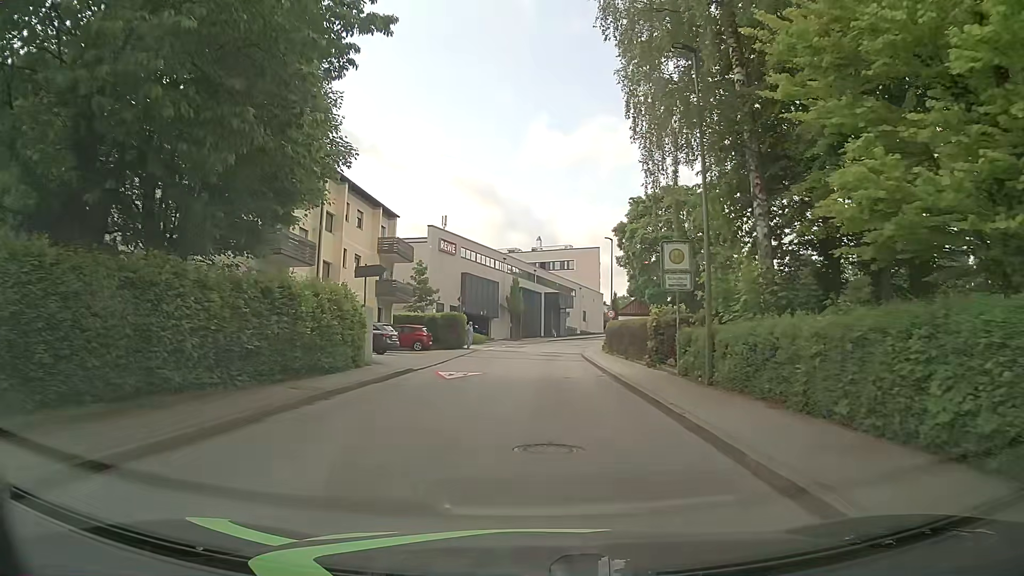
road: unclassified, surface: asphalt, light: Day
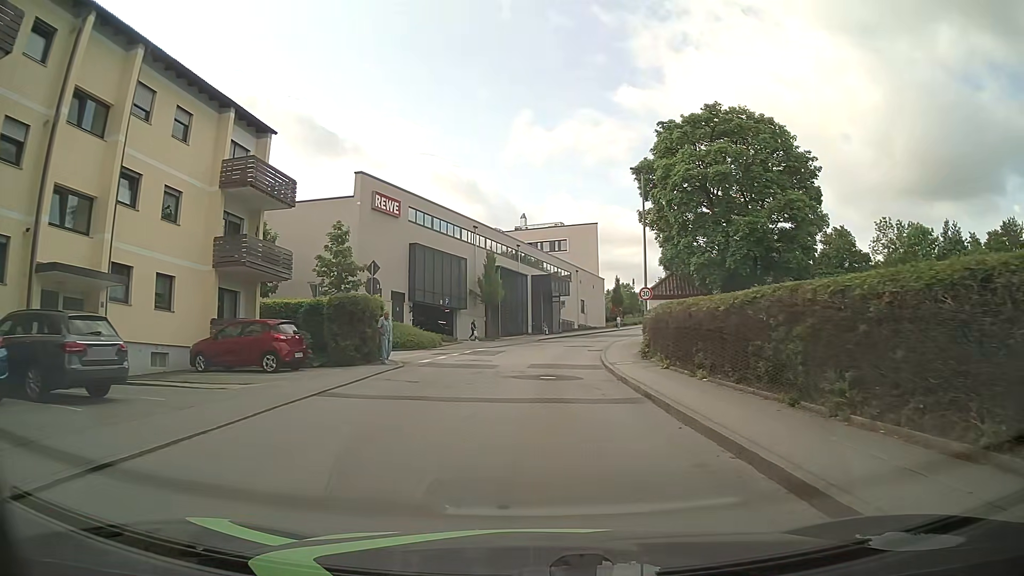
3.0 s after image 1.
(+0.8, +20.8) m; +2°
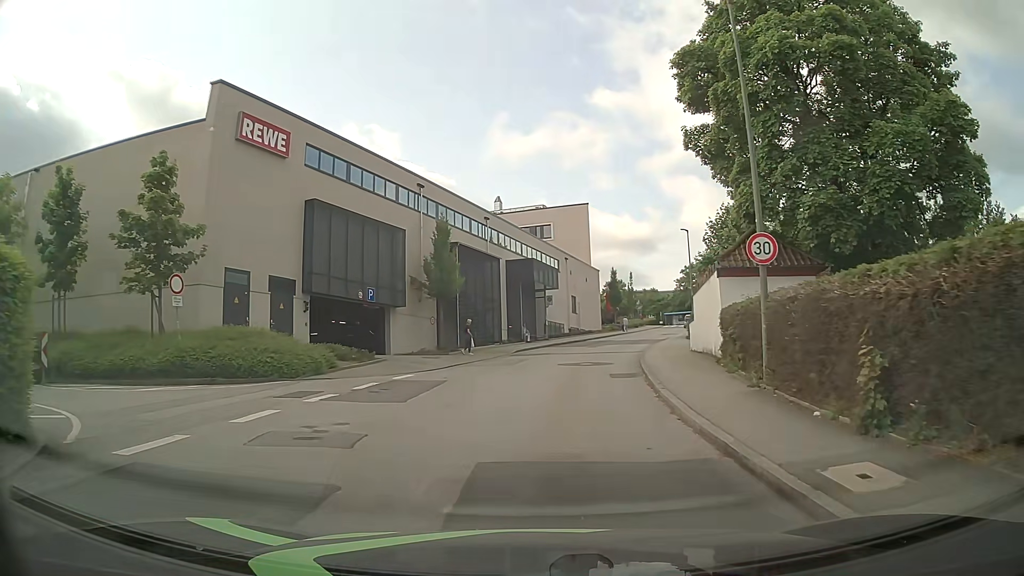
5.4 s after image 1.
(+0.5, +17.5) m; +2°
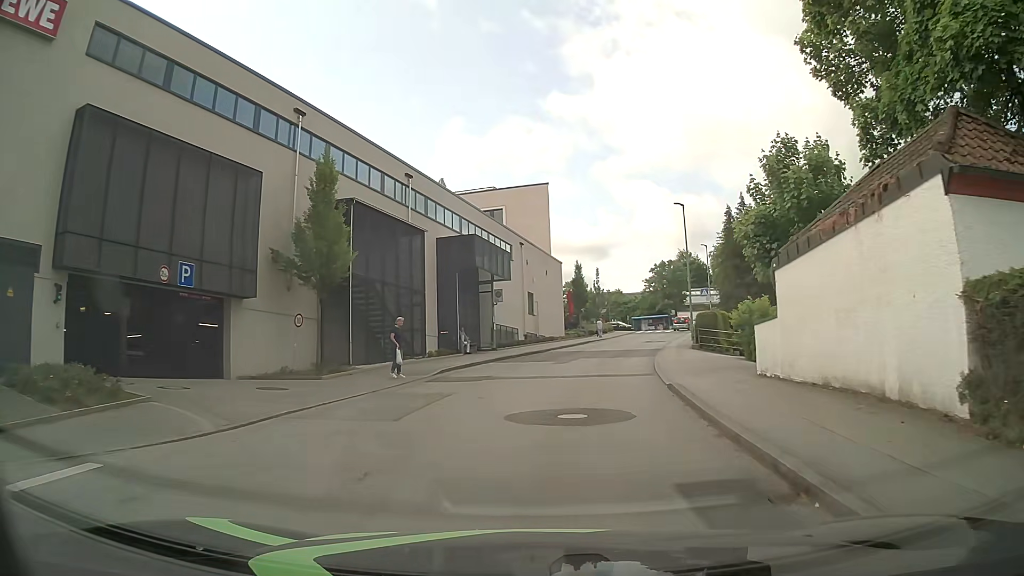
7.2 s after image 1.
(+0.5, +13.5) m; +4°
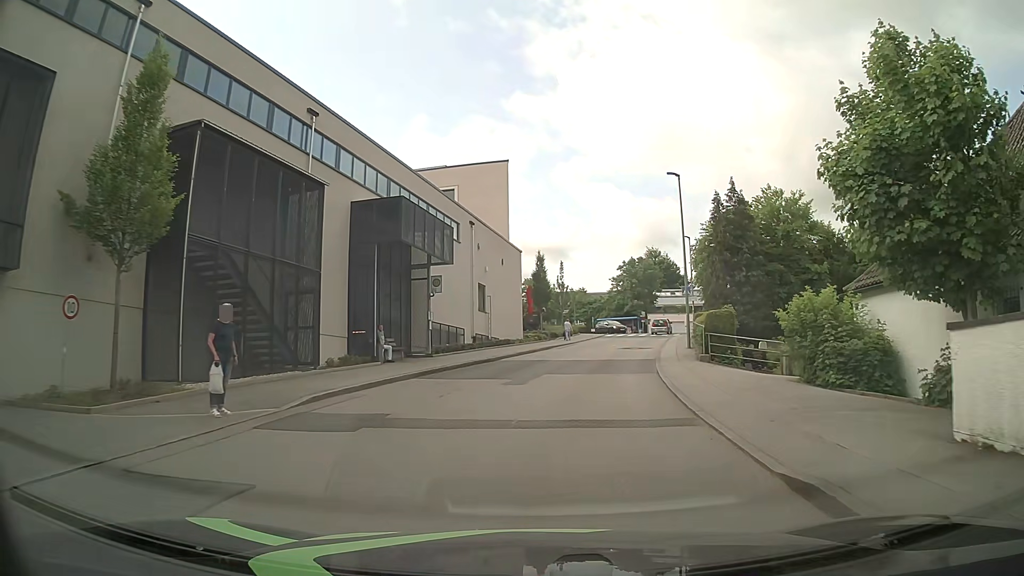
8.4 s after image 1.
(+0.2, +9.1) m; +3°
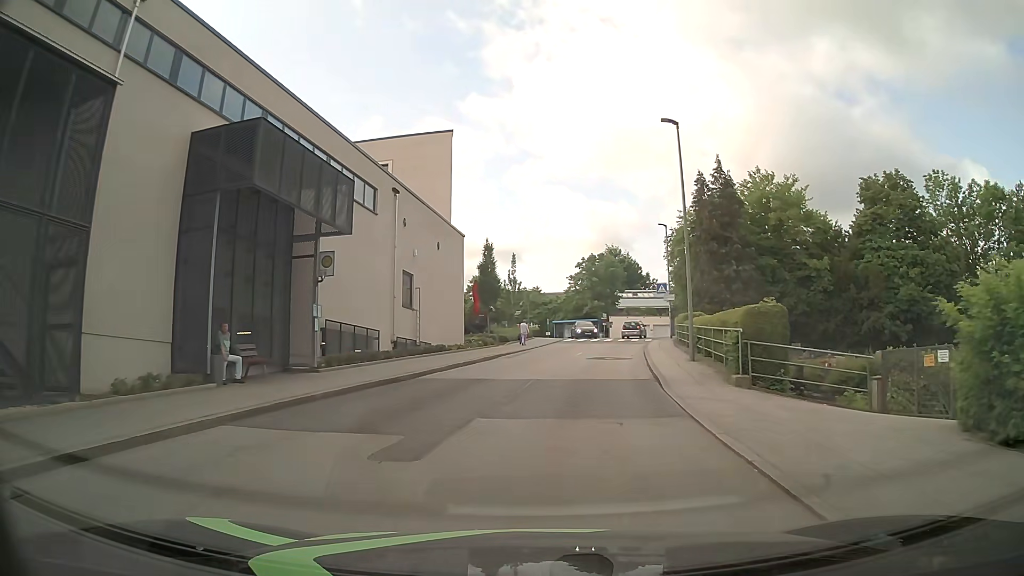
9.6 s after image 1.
(+0.5, +9.1) m; +6°
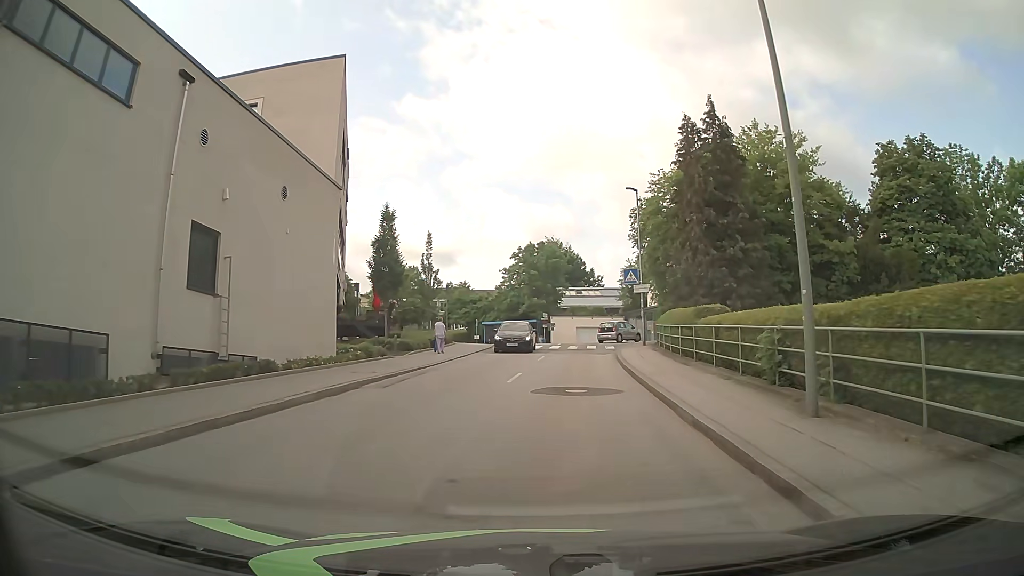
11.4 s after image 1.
(+0.5, +13.7) m; +4°
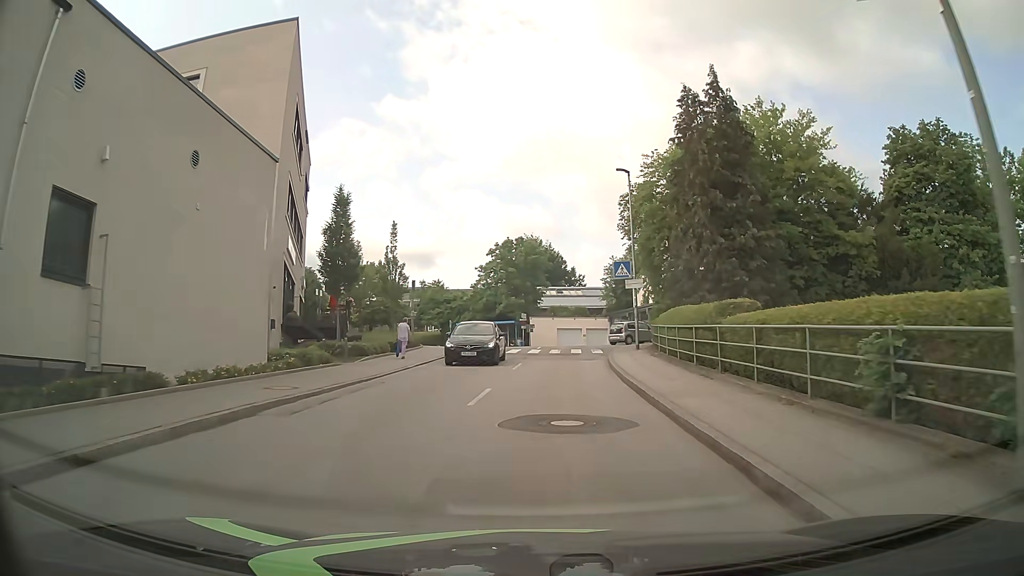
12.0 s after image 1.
(+0.1, +4.6) m; +2°
